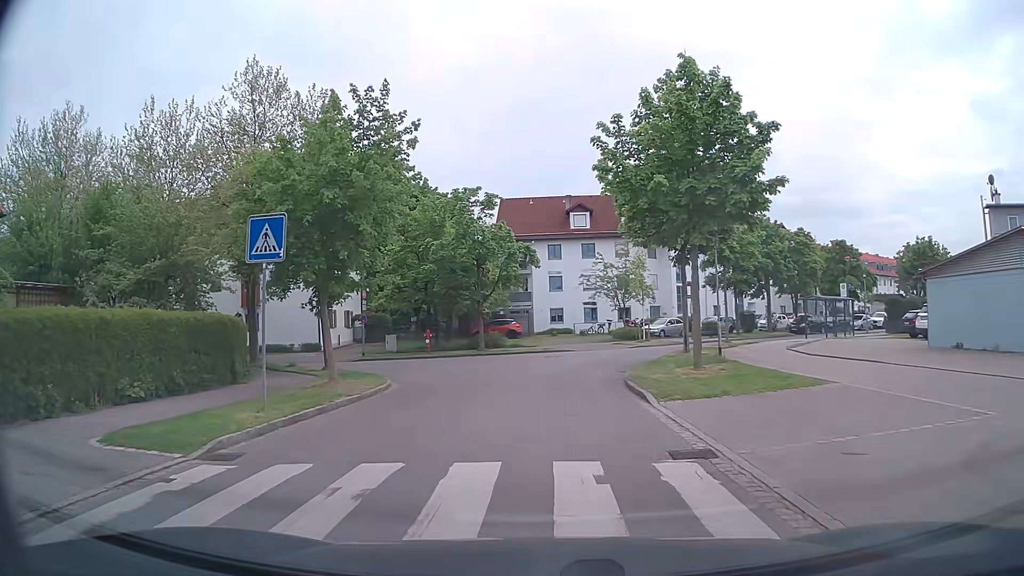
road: residential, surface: asphalt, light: Day
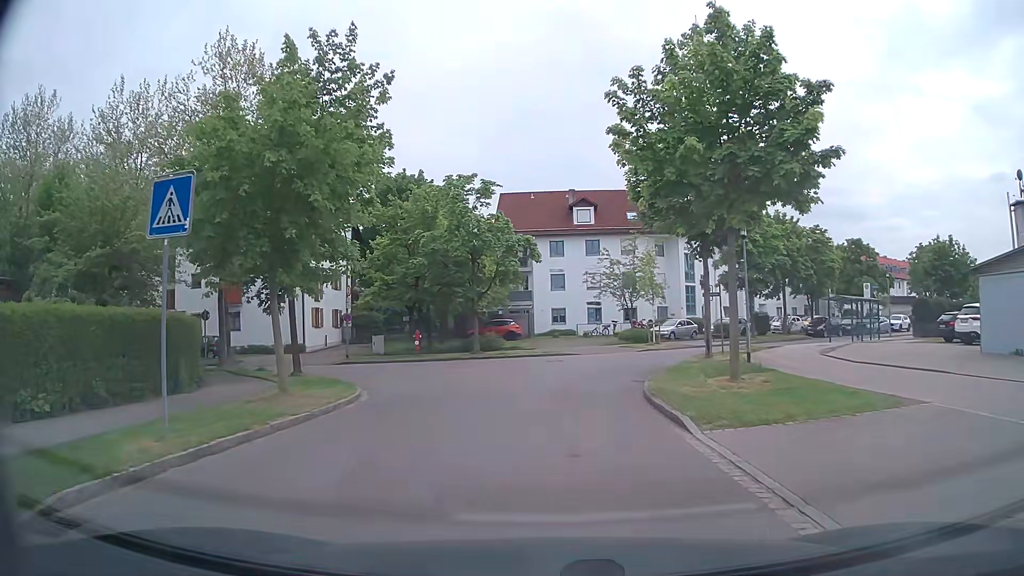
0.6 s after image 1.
(0.0, +3.4) m; 0°
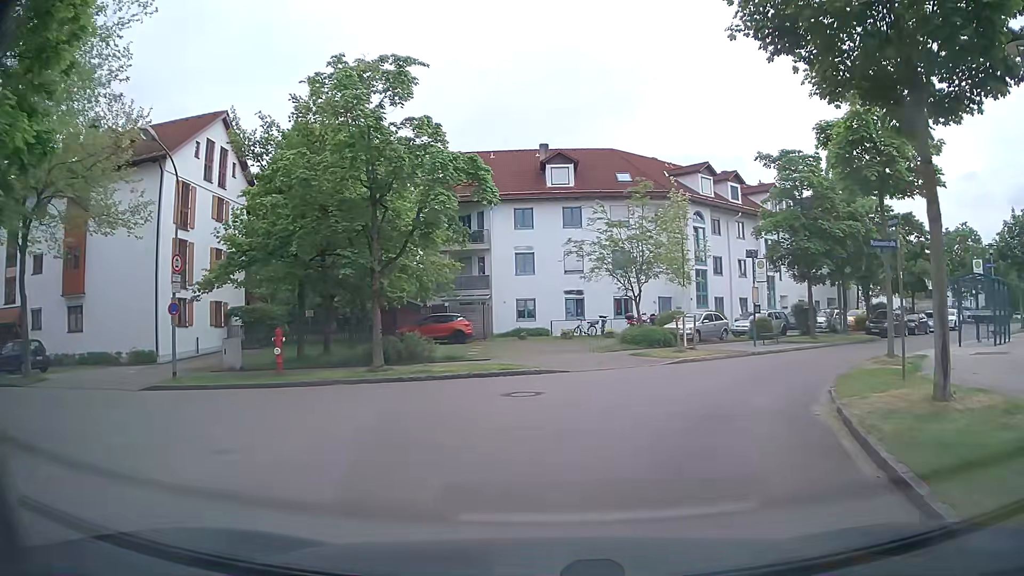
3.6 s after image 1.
(0.0, +15.1) m; +3°
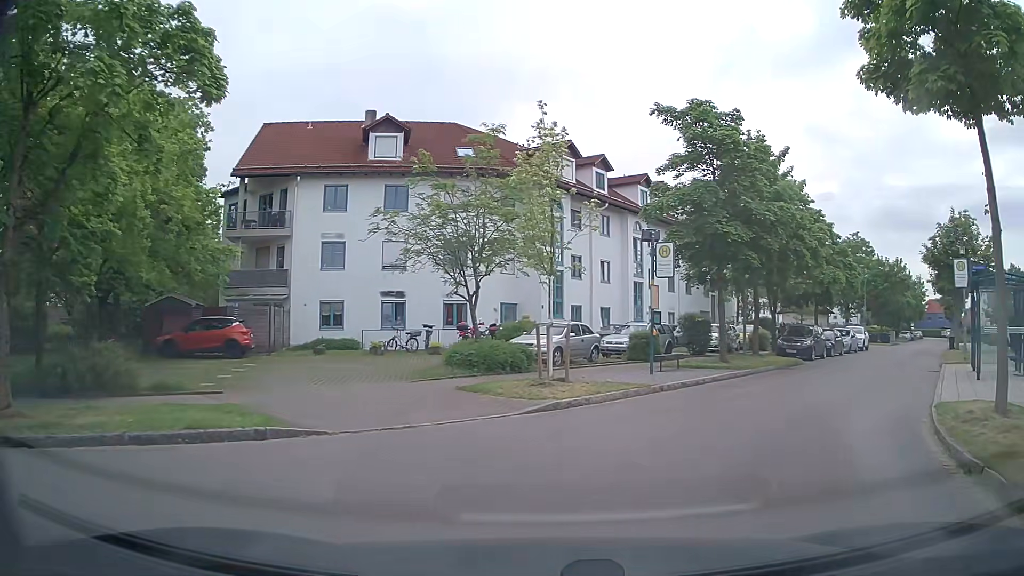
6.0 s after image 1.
(+0.8, +9.2) m; +13°
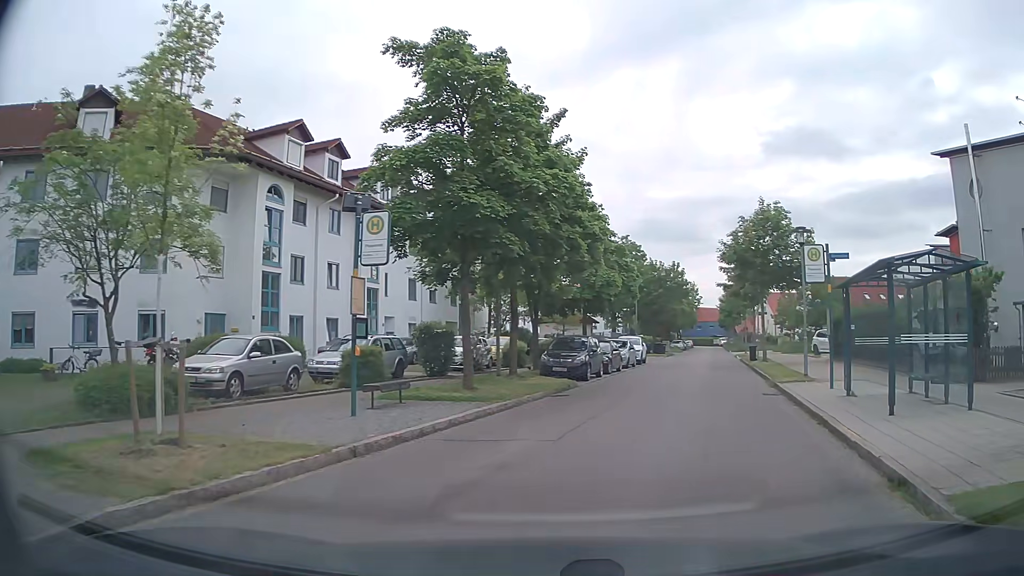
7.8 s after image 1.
(+1.2, +6.4) m; +21°
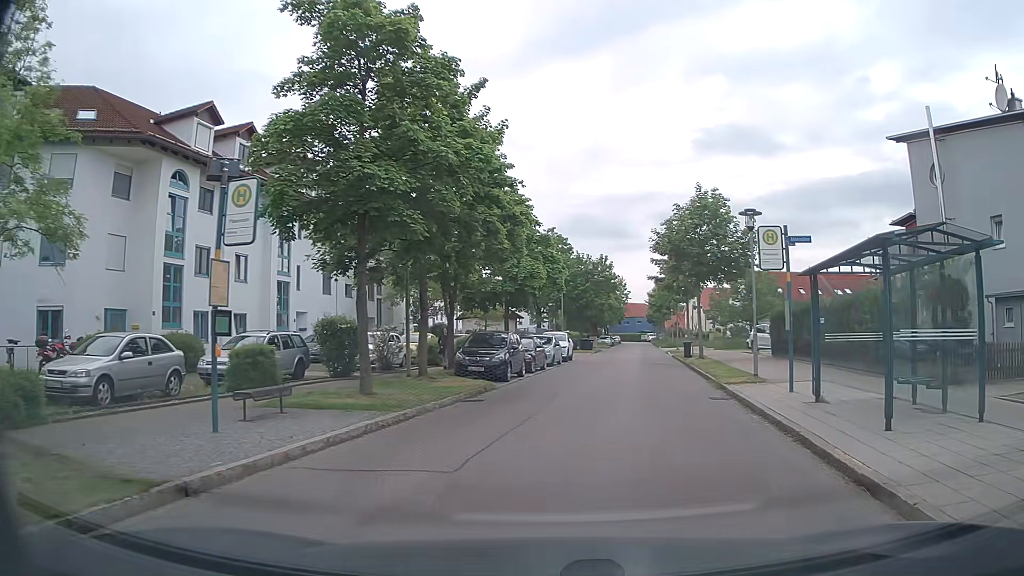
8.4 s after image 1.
(+0.2, +2.4) m; +7°
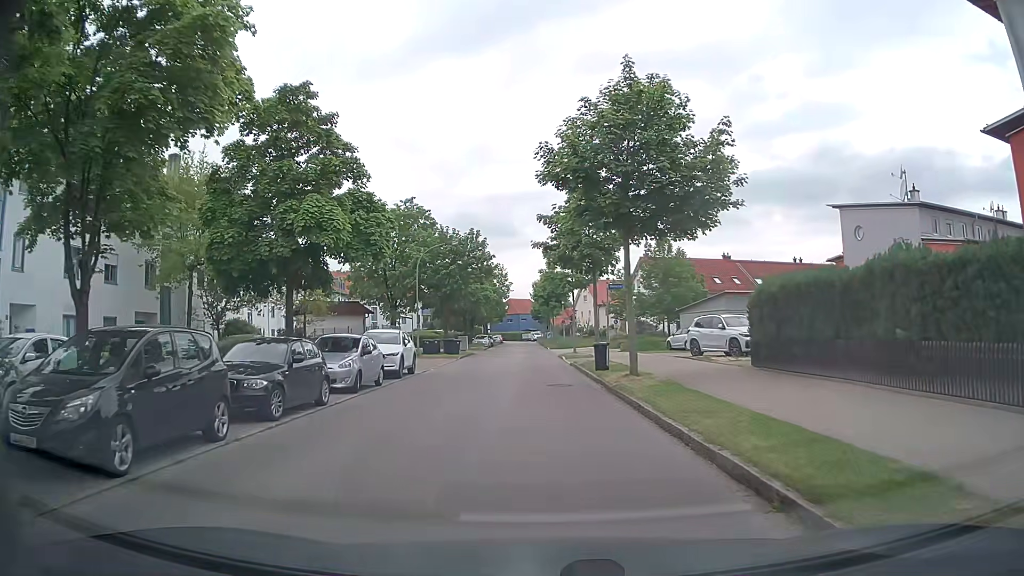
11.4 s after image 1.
(+2.1, +14.9) m; +10°
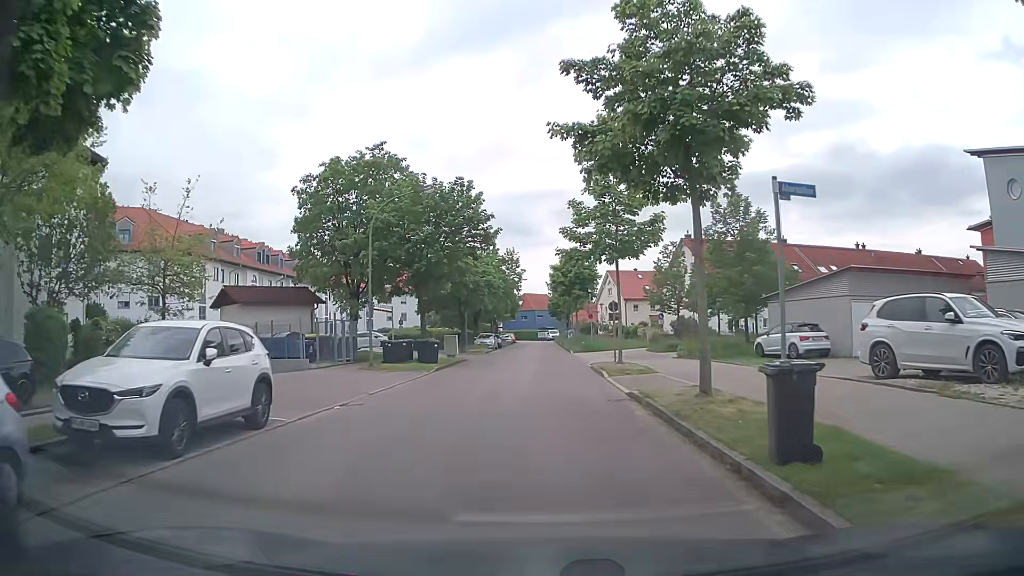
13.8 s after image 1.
(-0.3, +15.7) m; -2°
(0, +10) (0, +20) (0, +30) (0, +40) (0, +50) (0, +60) (0, +70) (0, +80) (0, +90) (0, +100) m
